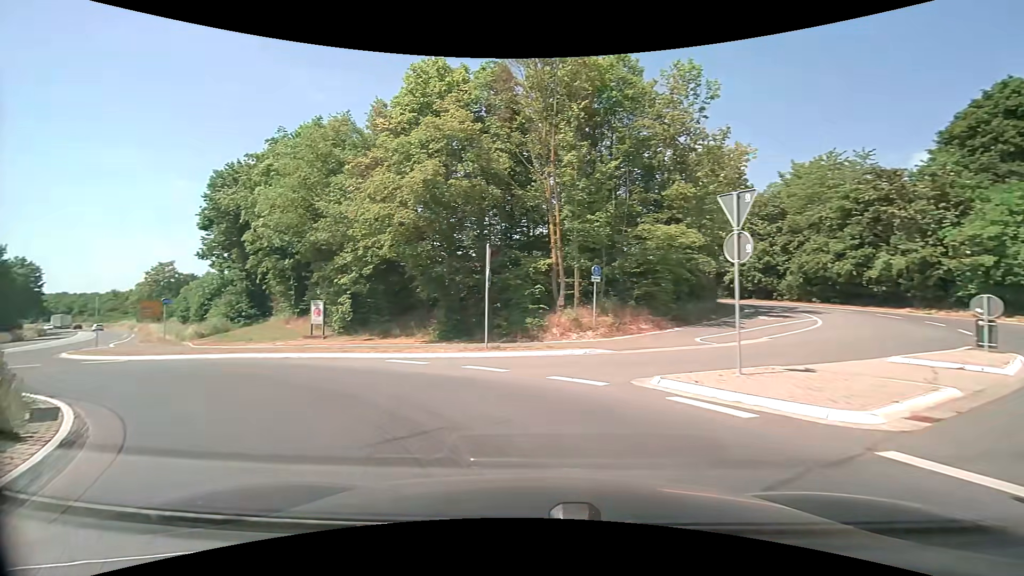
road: secondary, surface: asphalt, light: Day
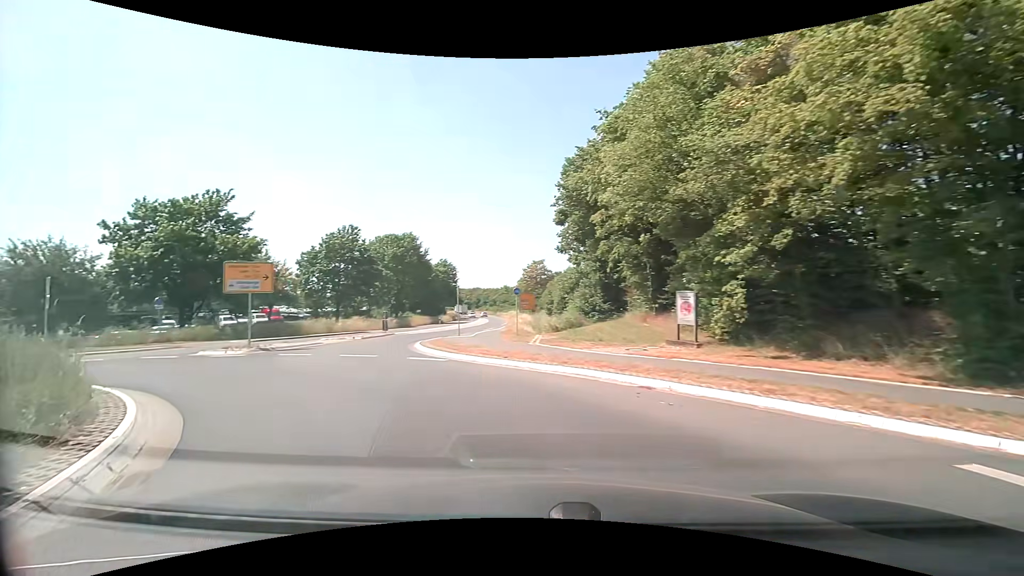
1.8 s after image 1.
(-3.1, +8.7) m; -38°
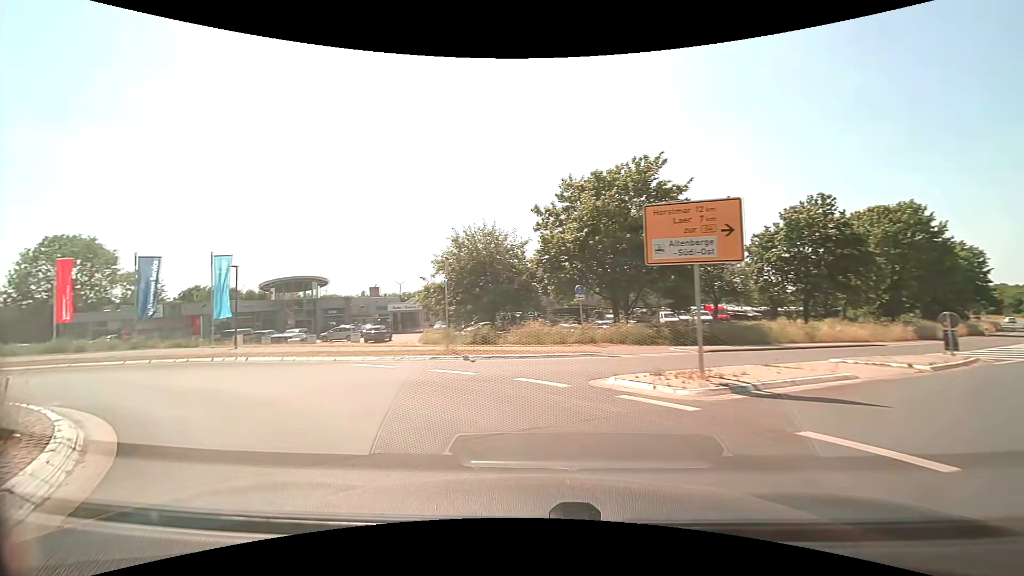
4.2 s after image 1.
(-5.5, +12.1) m; -47°
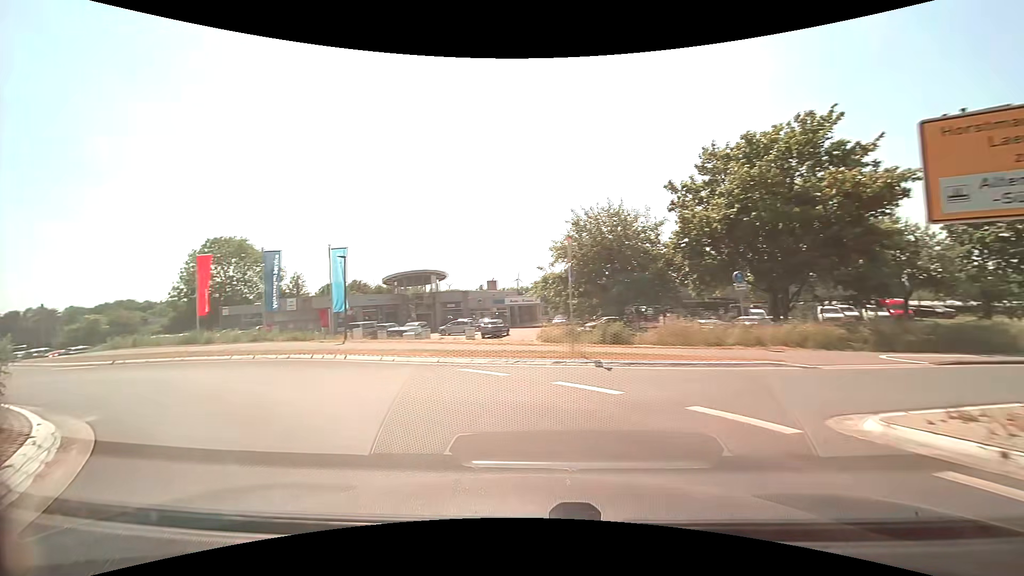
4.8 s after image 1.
(-0.4, +3.6) m; -13°
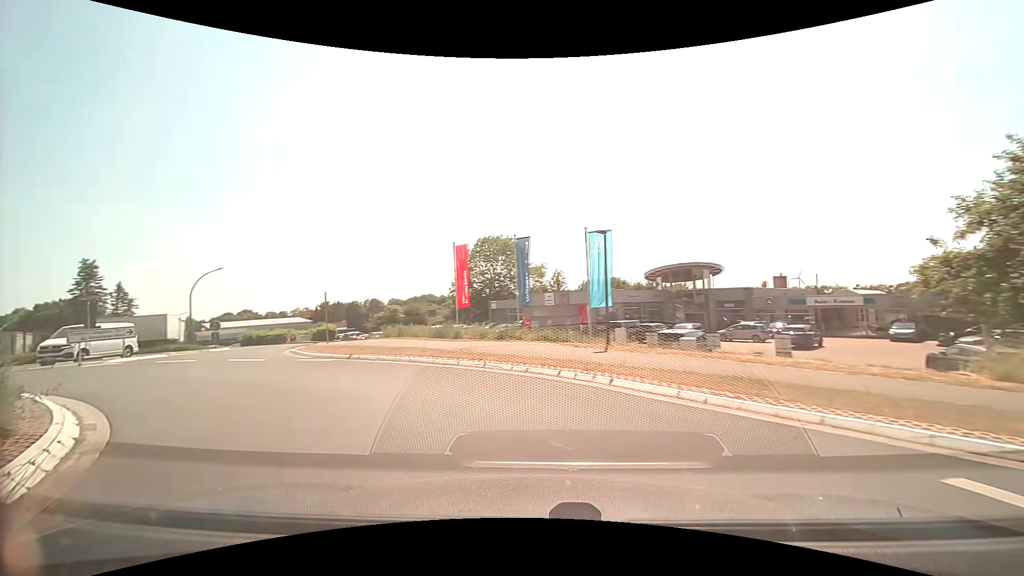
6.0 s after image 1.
(-1.8, +6.8) m; -29°
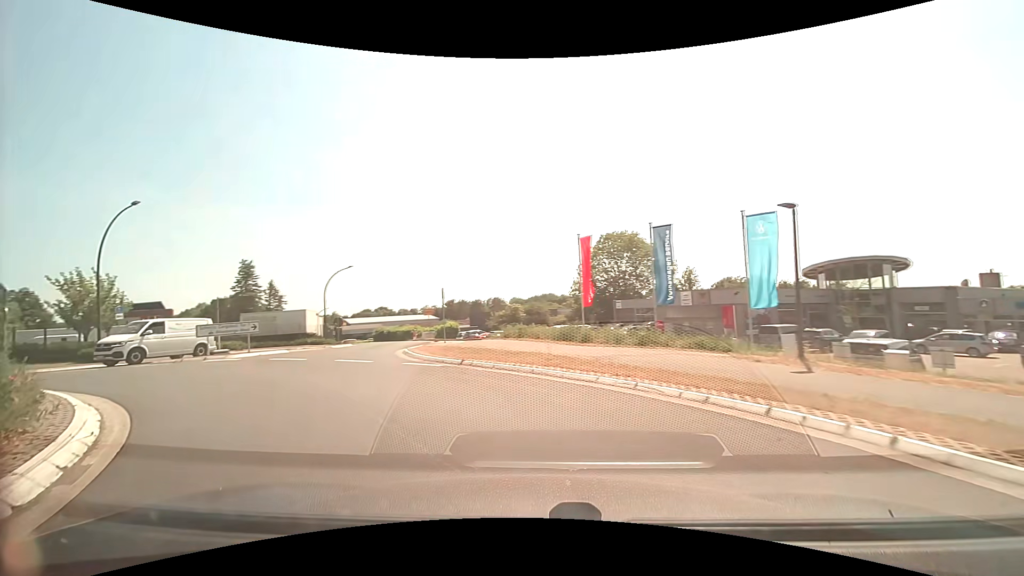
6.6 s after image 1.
(-0.4, +3.3) m; -14°
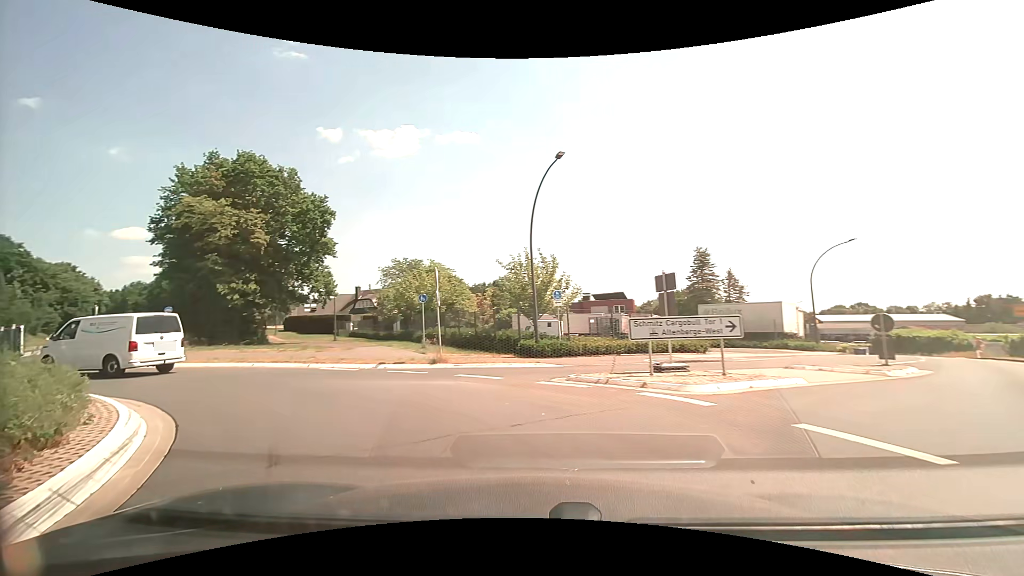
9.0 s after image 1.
(-5.1, +11.2) m; -48°
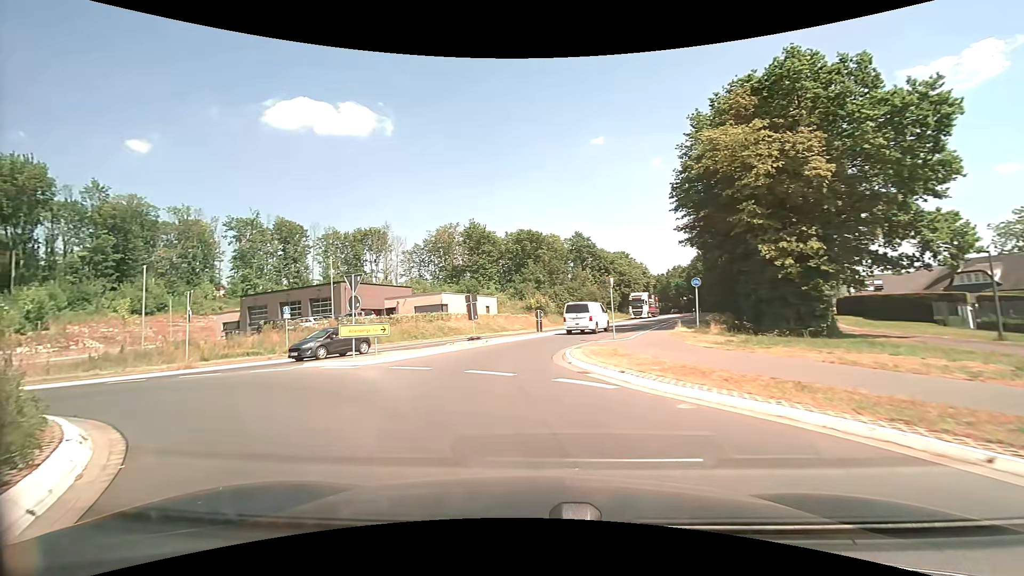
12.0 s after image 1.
(-7.3, +13.2) m; -56°
(-1, +10) (-2, +20) (+1, +29) (+5, +39) (+9, +48) (+13, +57) (+16, +66) (+20, +76) (+23, +85) (+26, +95) m
